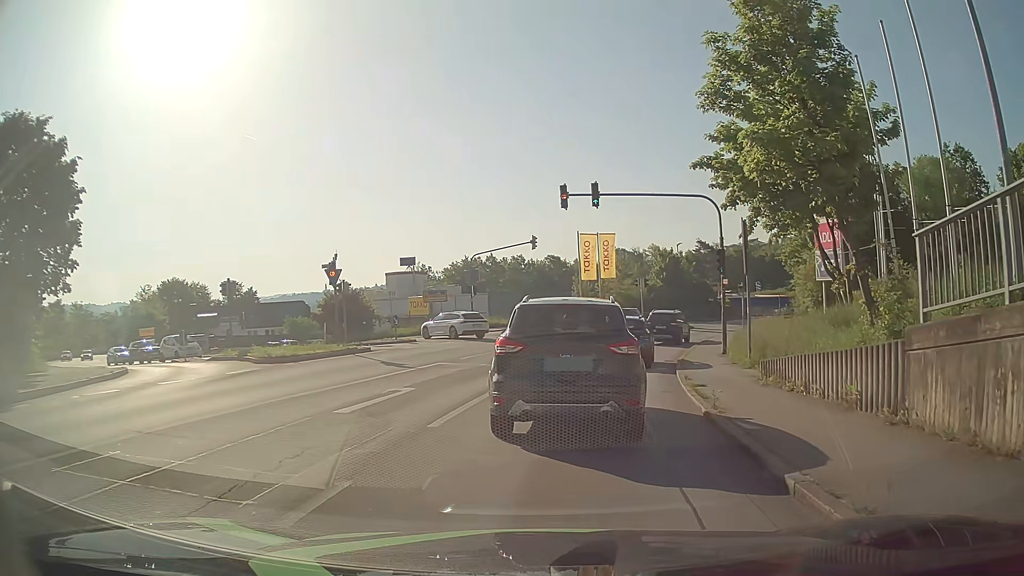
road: tertiary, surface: asphalt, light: Day
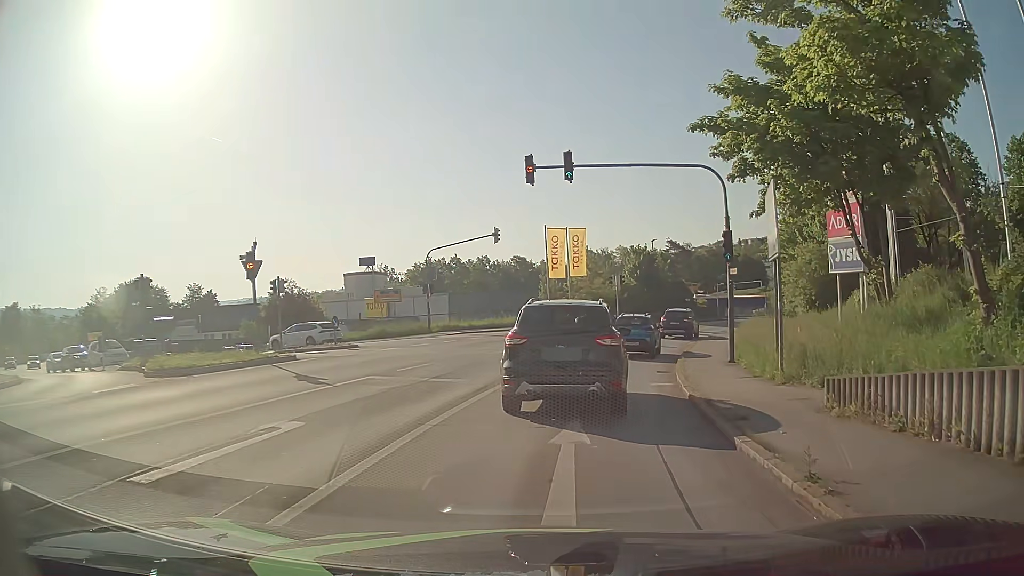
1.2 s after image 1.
(+0.1, +5.0) m; +3°
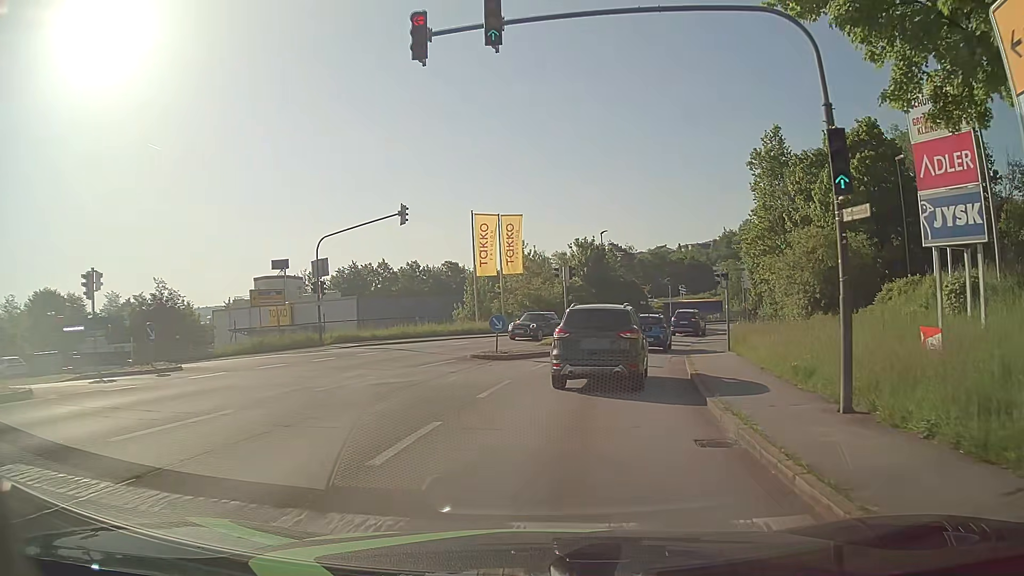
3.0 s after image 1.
(+0.6, +10.8) m; +7°
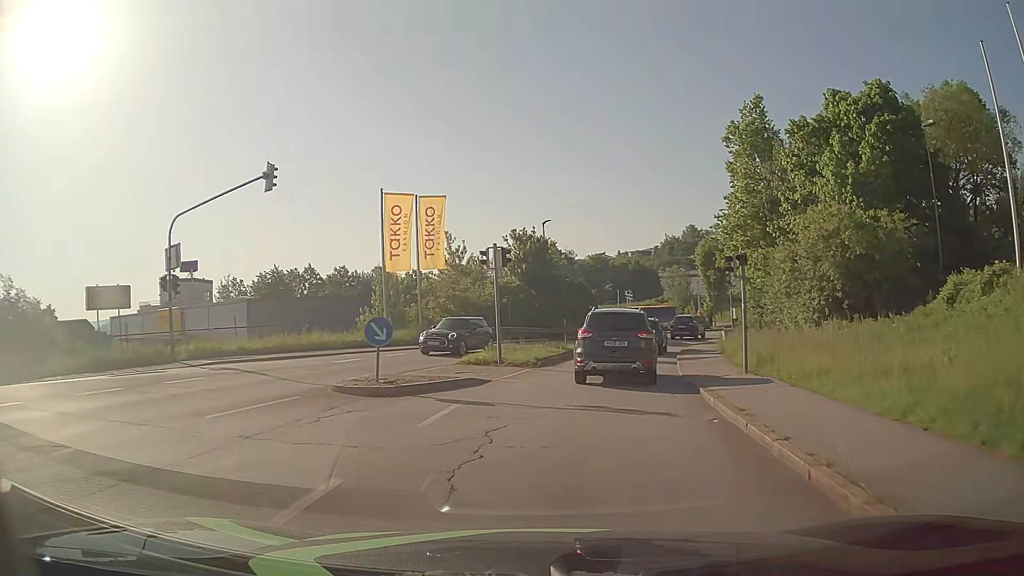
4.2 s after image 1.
(+0.4, +9.7) m; +5°
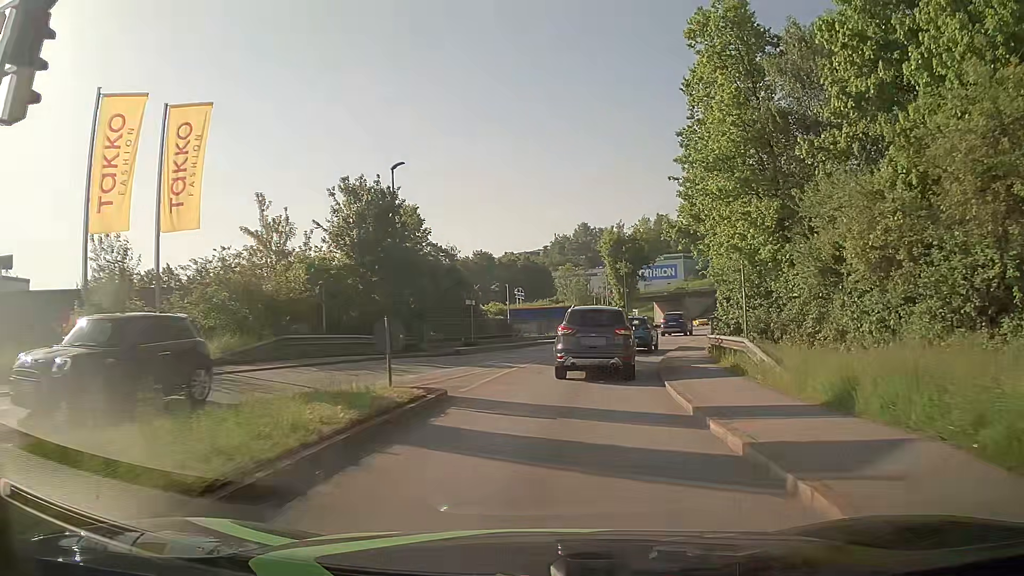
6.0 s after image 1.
(+1.3, +17.3) m; +9°
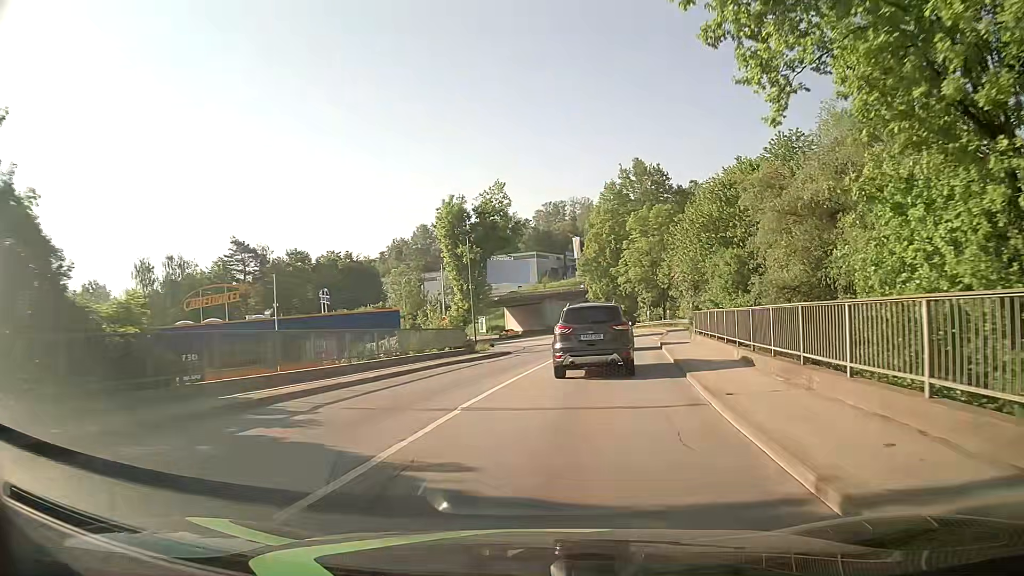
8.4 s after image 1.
(+2.6, +24.7) m; +13°
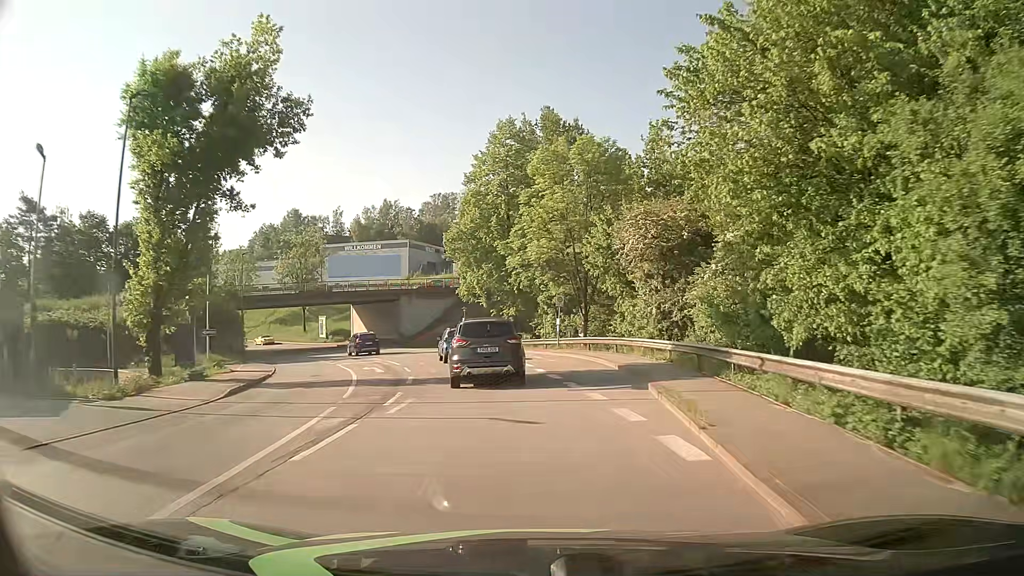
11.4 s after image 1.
(+4.0, +31.9) m; +9°
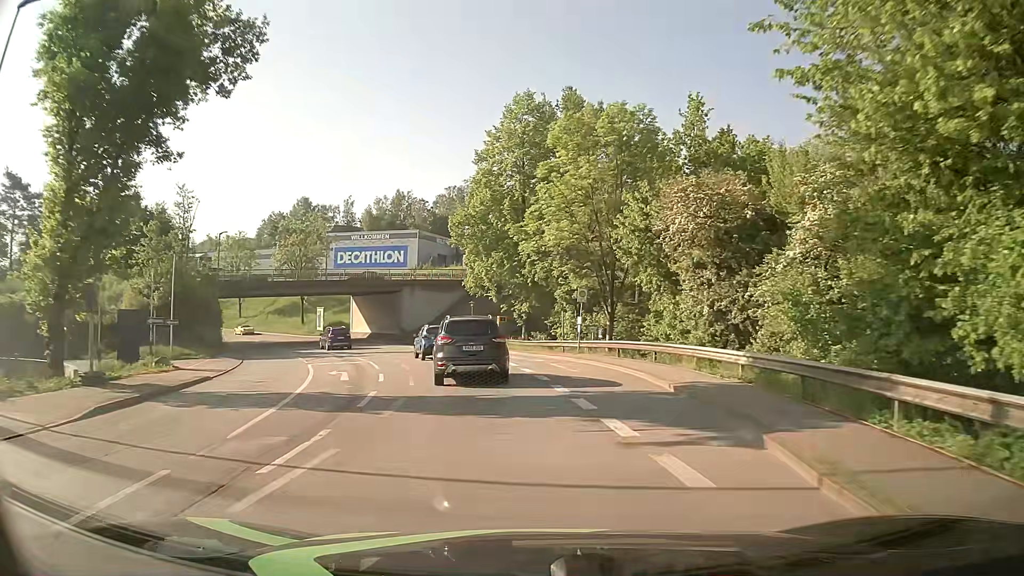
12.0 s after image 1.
(0.0, +6.7) m; 0°
(0, +10) (-2, +20) (-4, +30) (-7, +39) (-11, +48) (-16, +57) (-21, +65) (-28, +73) (-35, +80) (-42, +87) m
